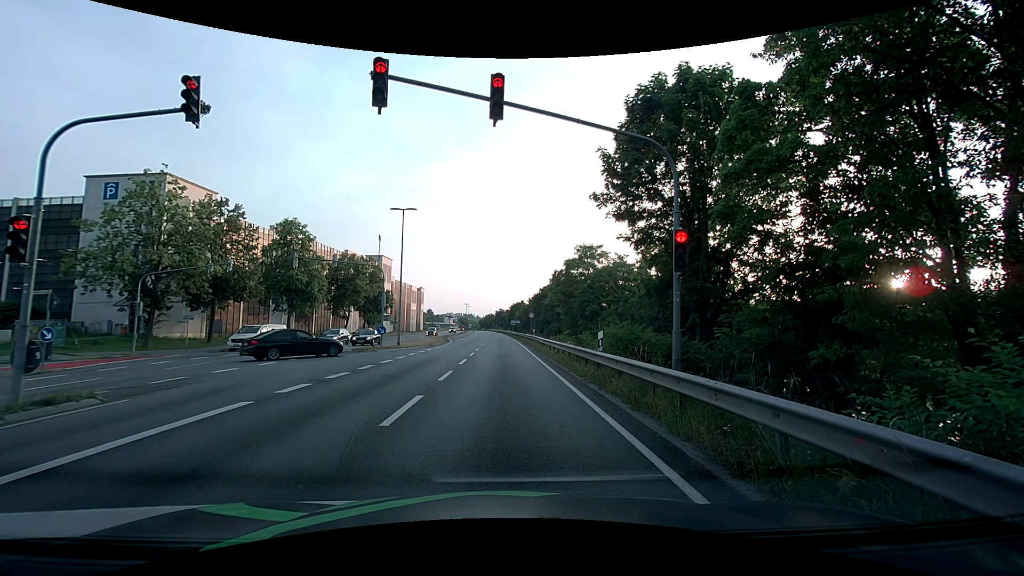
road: primary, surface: asphalt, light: Day
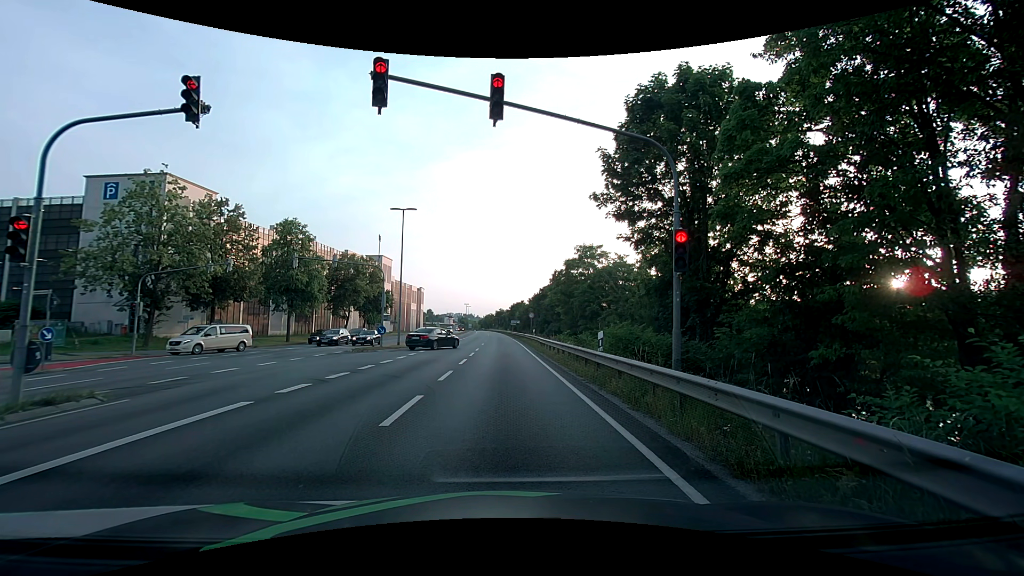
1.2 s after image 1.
(0.0, 0.0) m; 0°
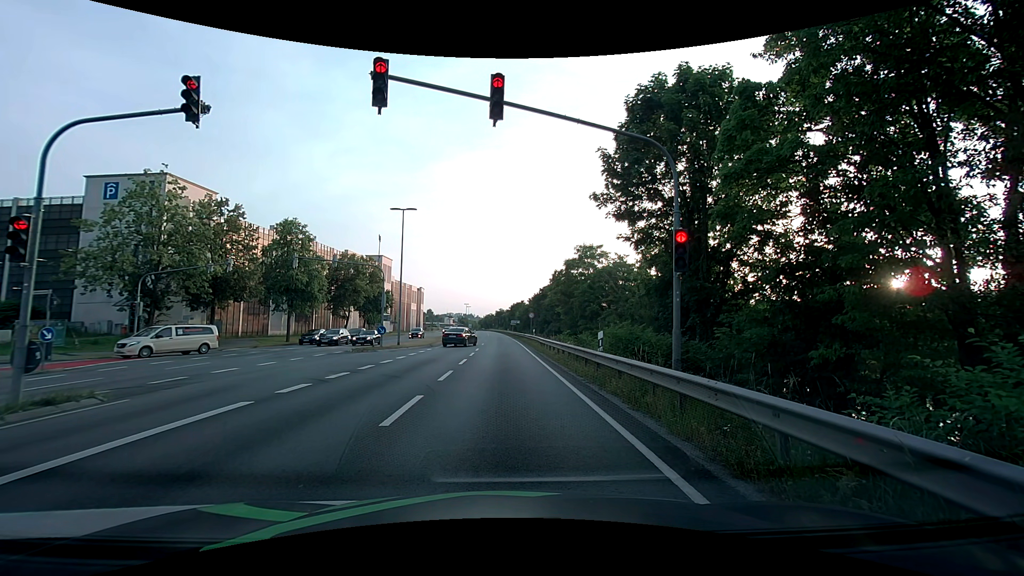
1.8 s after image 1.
(0.0, 0.0) m; 0°
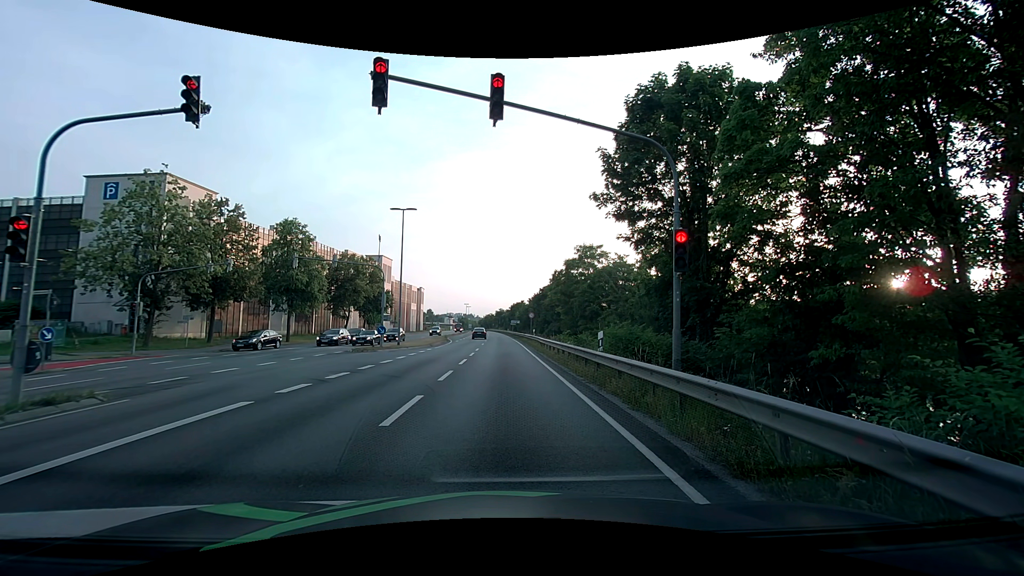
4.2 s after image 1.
(0.0, 0.0) m; 0°
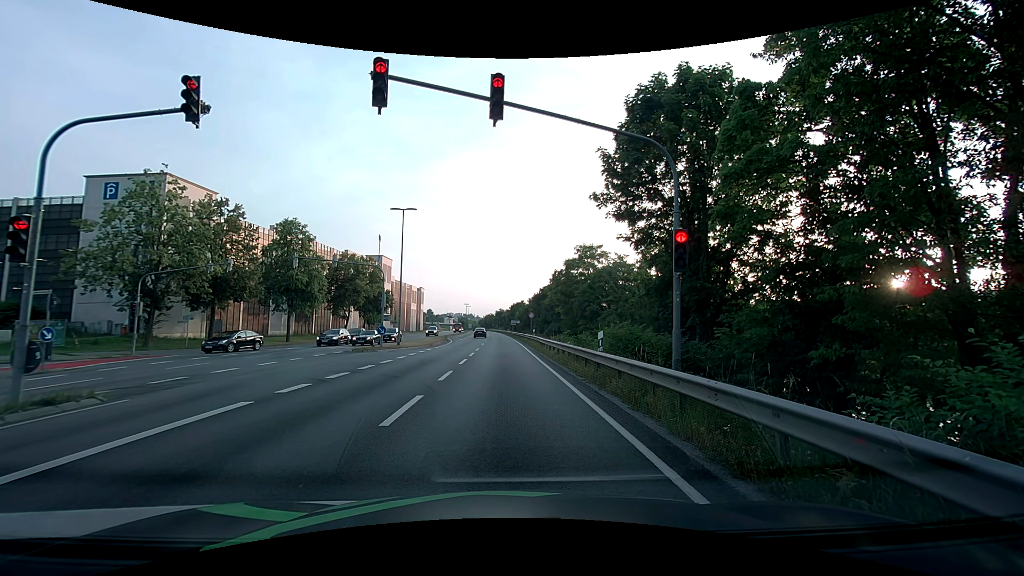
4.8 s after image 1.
(0.0, 0.0) m; 0°
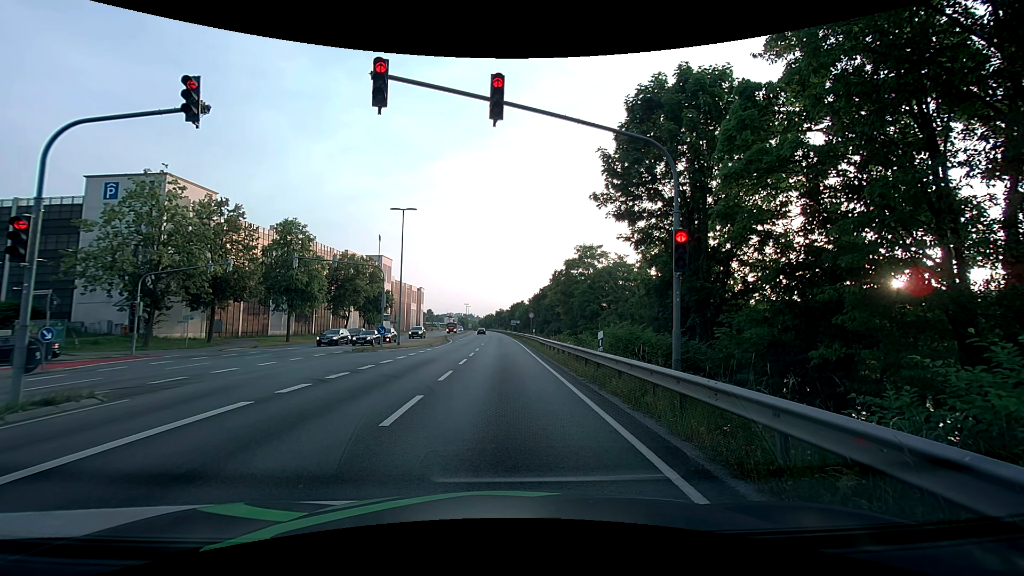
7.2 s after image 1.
(0.0, 0.0) m; 0°
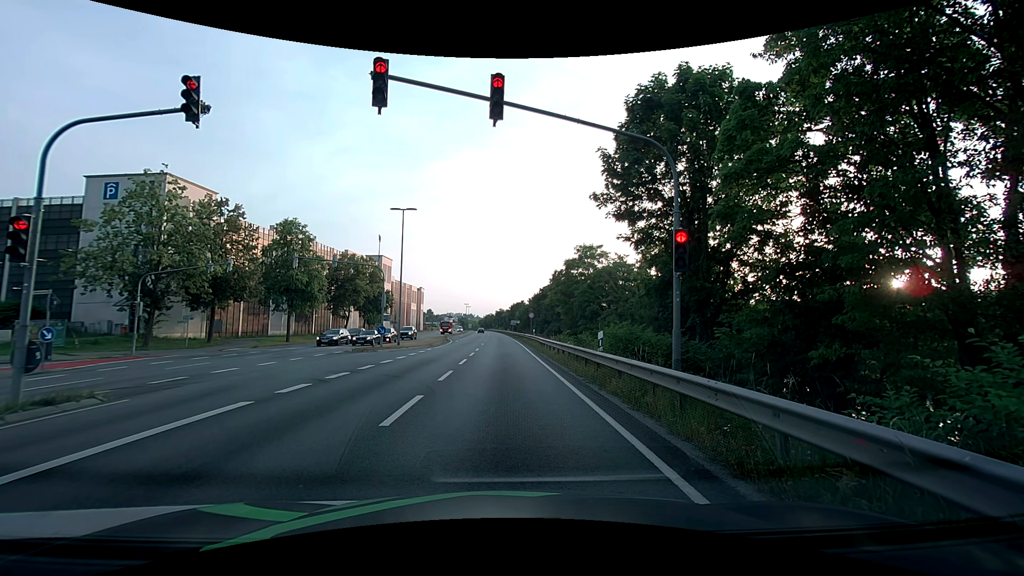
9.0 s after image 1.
(0.0, 0.0) m; 0°
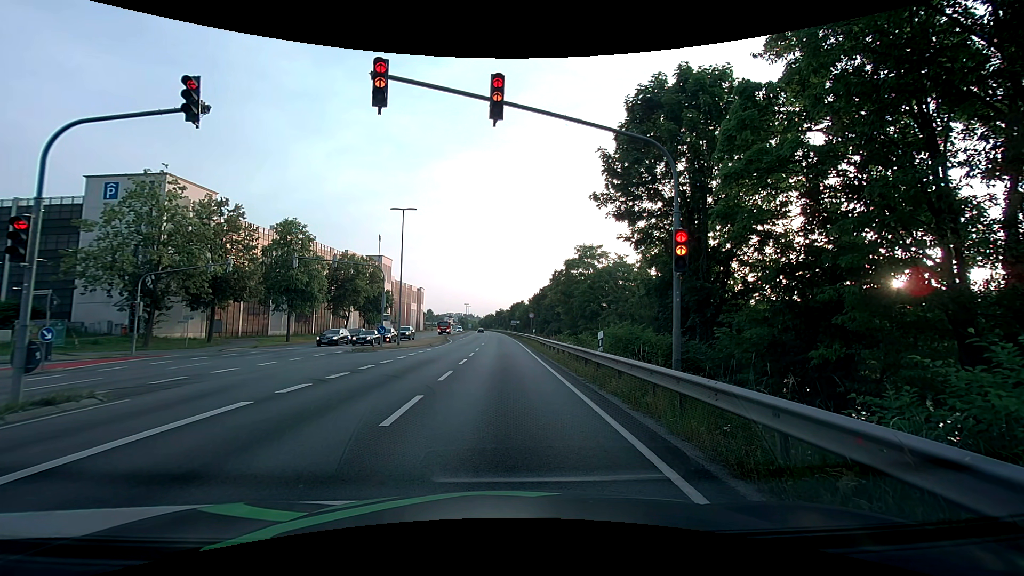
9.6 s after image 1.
(0.0, 0.0) m; 0°
(0, +10) (0, +20) (0, +30) (0, +40) (-1, +50) (-1, +60) (-1, +70) (-2, +80) (-2, +90) (-3, +100) m
